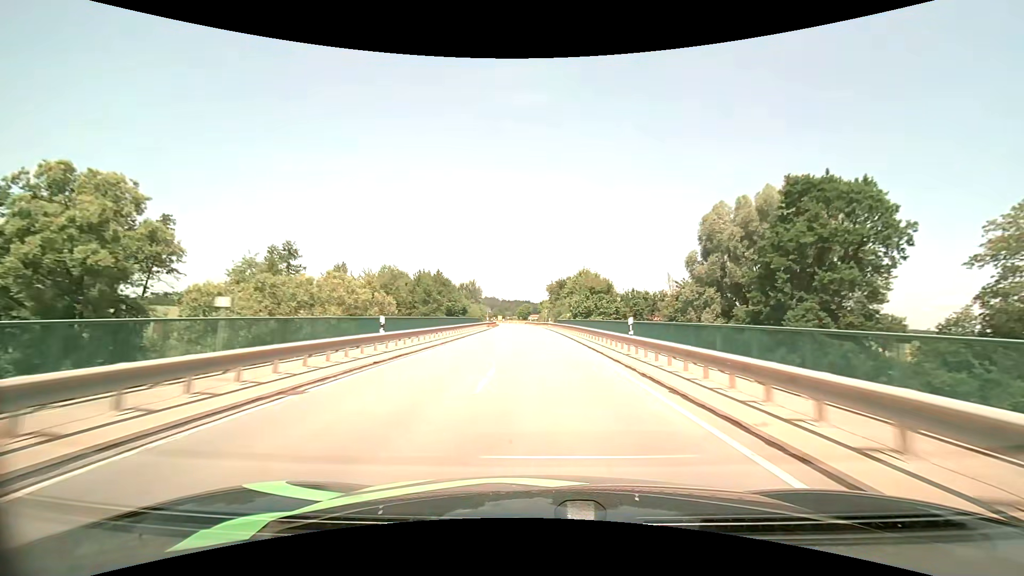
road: tertiary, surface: asphalt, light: Day
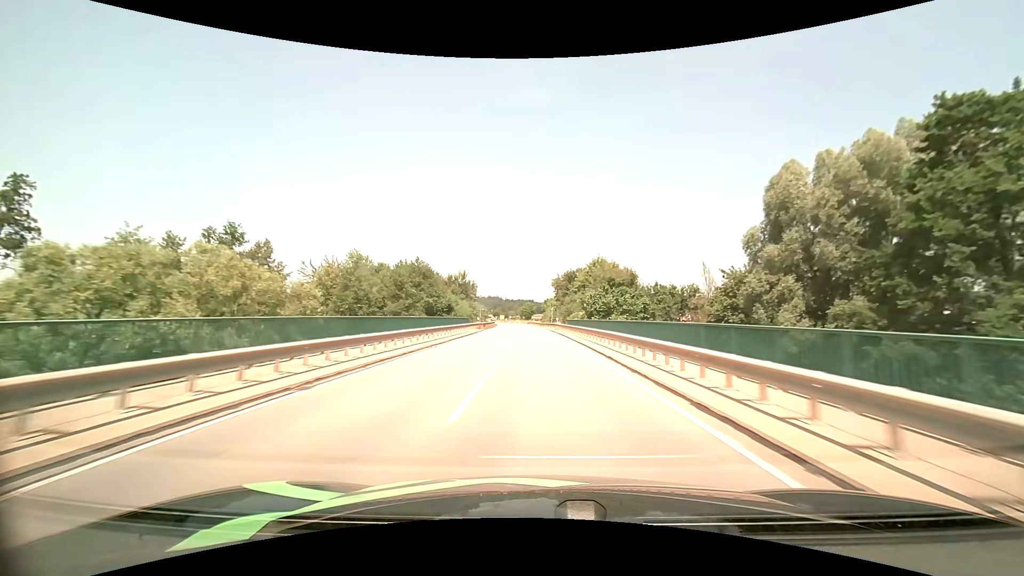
(0.0, +14.6) m; 0°
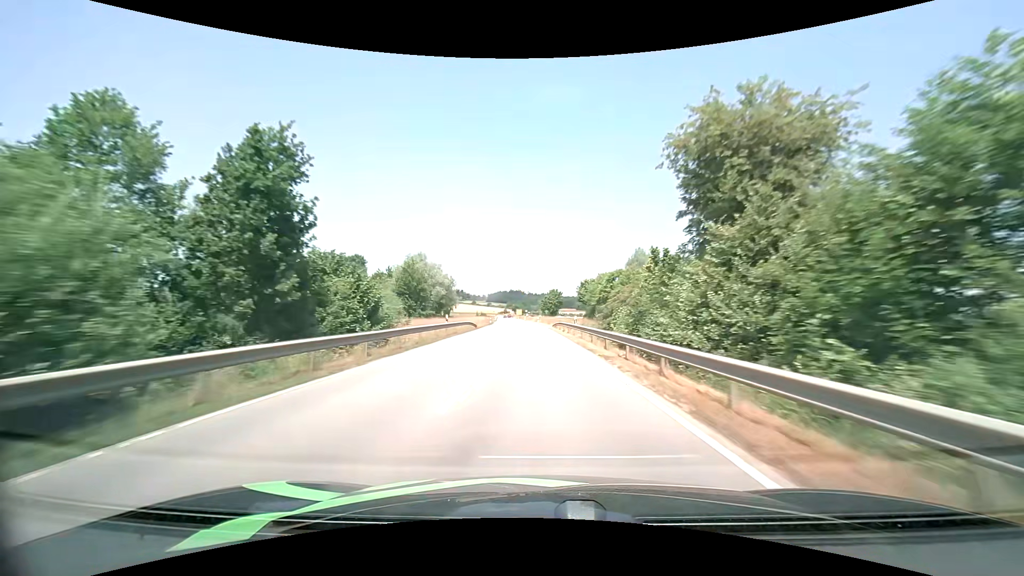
(-1.6, +72.1) m; -3°
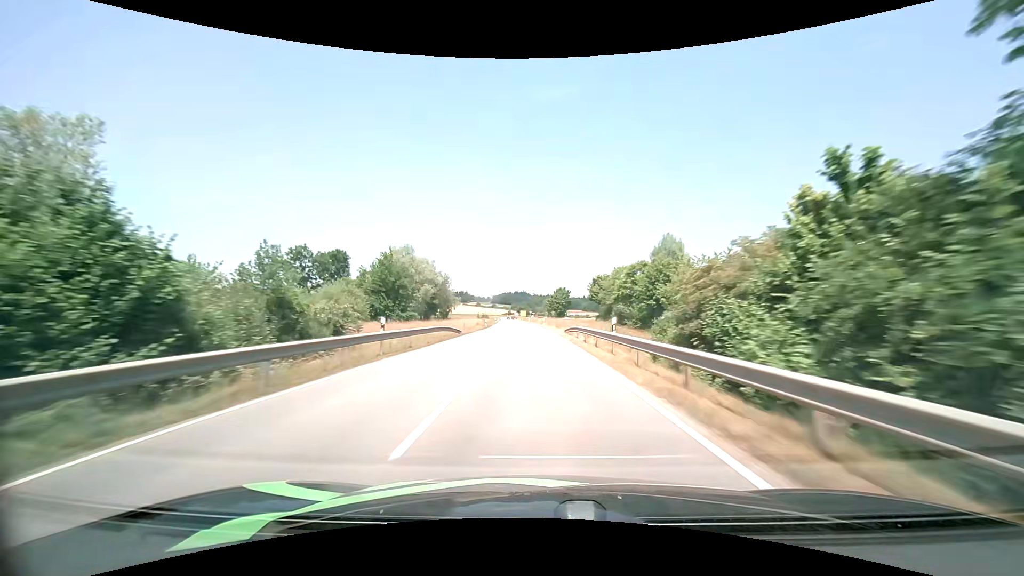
(-0.1, +14.3) m; -1°
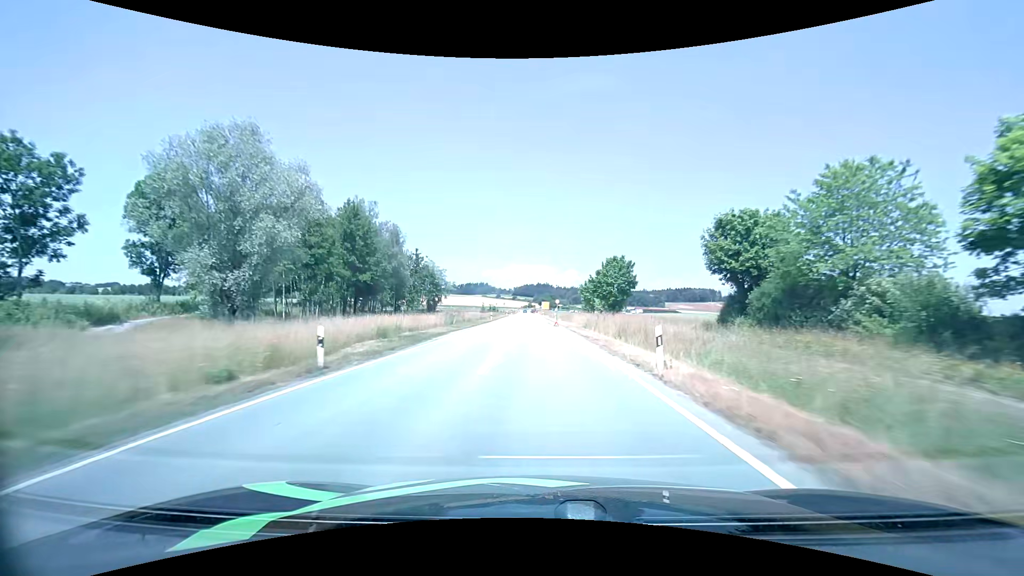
(-1.3, +54.9) m; -3°
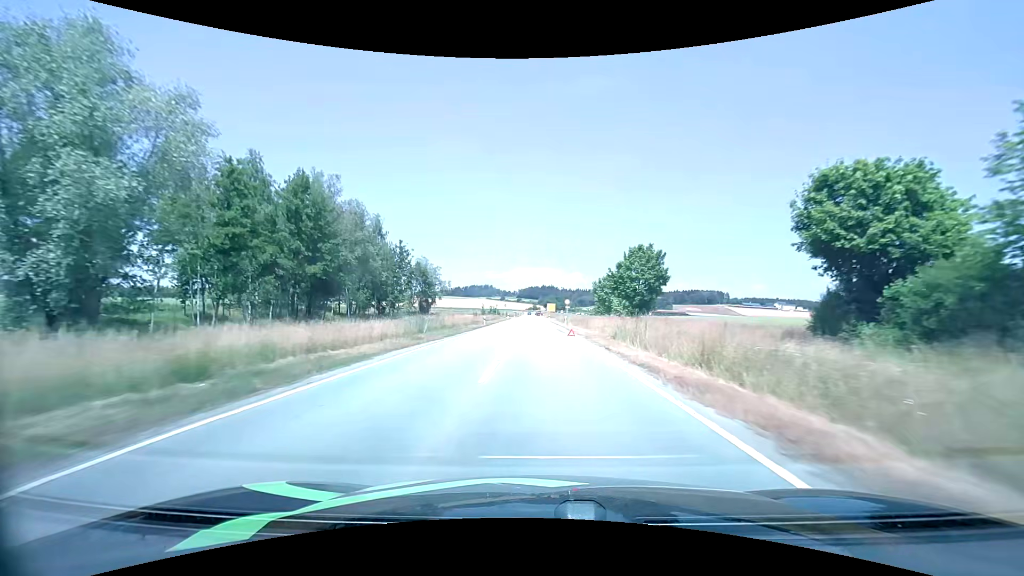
(-0.1, +12.9) m; -1°
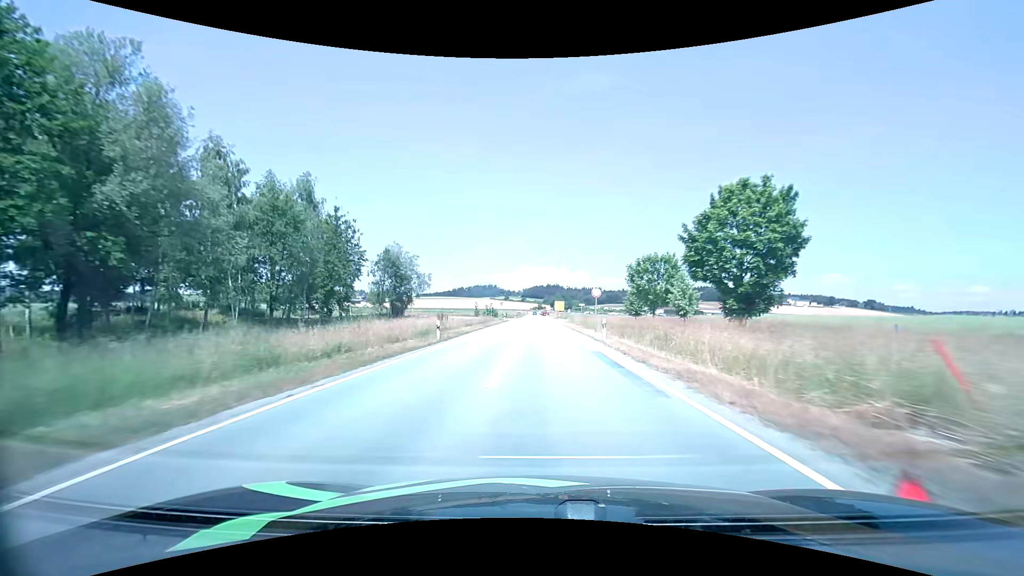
(-0.2, +24.5) m; -1°
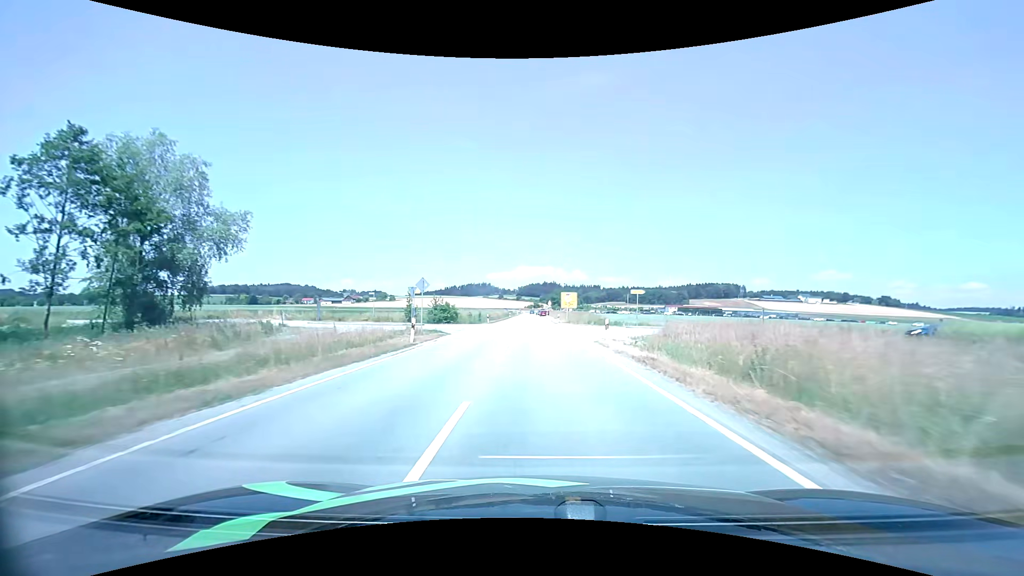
(0.0, +53.6) m; 0°
(0, +10) (0, +20) (0, +30) (0, +40) (0, +50) (0, +60) (0, +70) (0, +80) (-1, +90) (-1, +100) m
